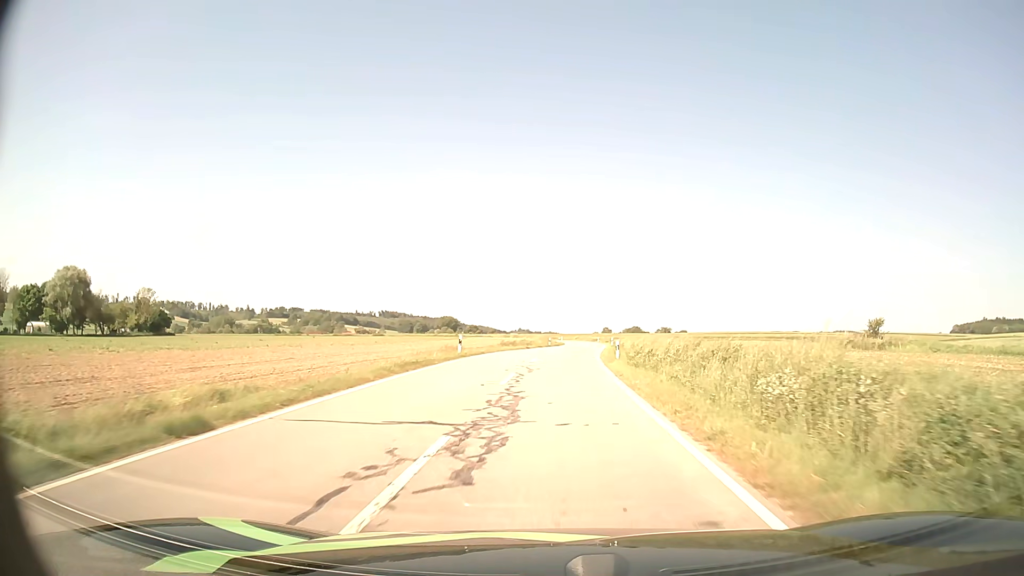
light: Day
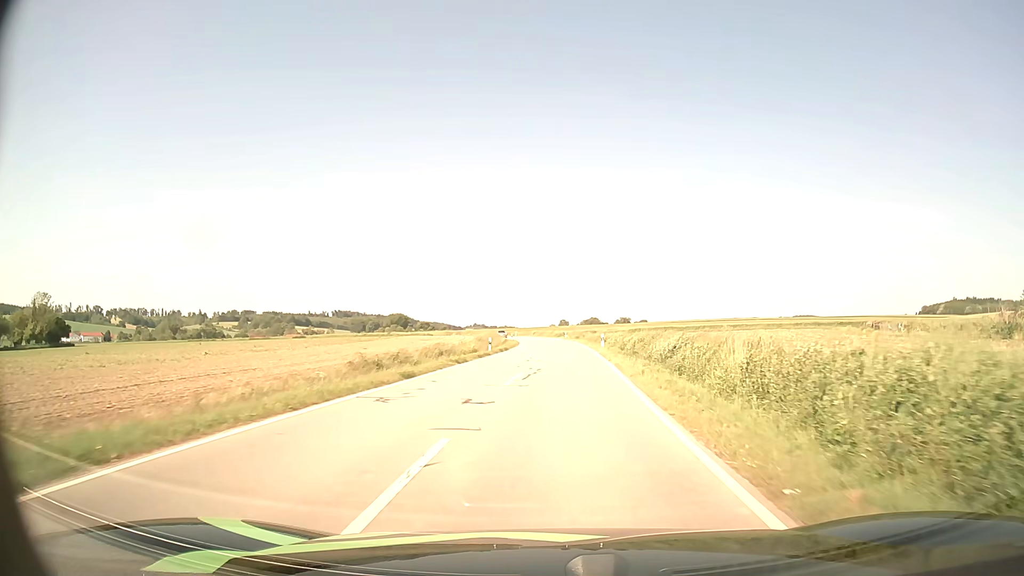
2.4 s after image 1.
(+1.1, +35.5) m; +4°
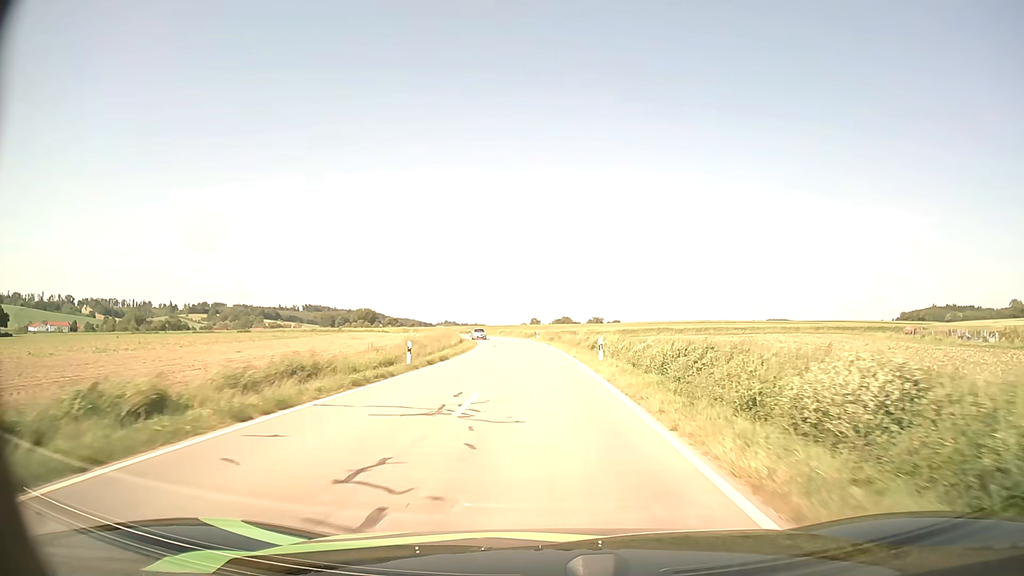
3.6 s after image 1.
(+0.4, +18.2) m; +2°
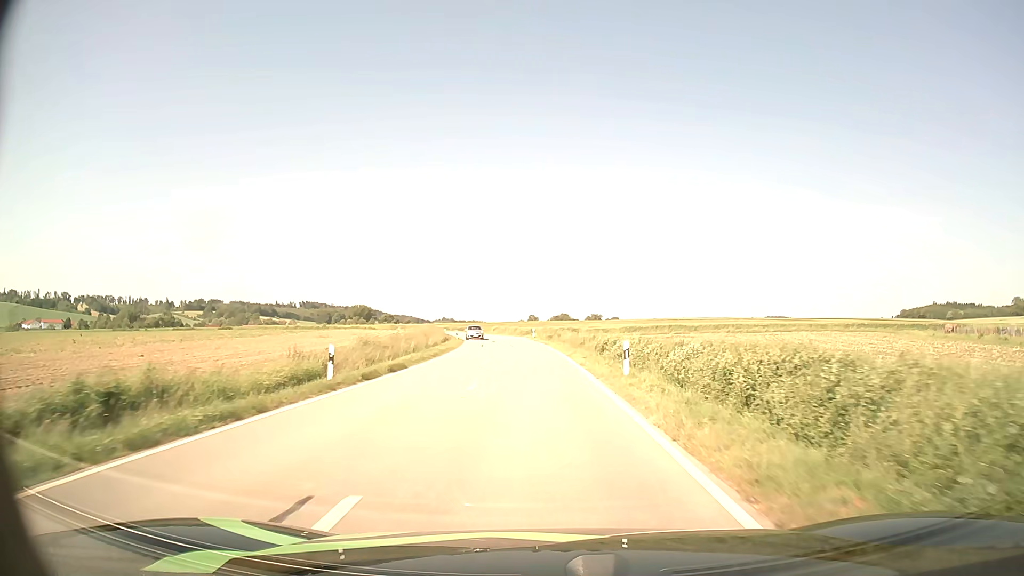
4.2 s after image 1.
(+0.1, +9.2) m; +1°
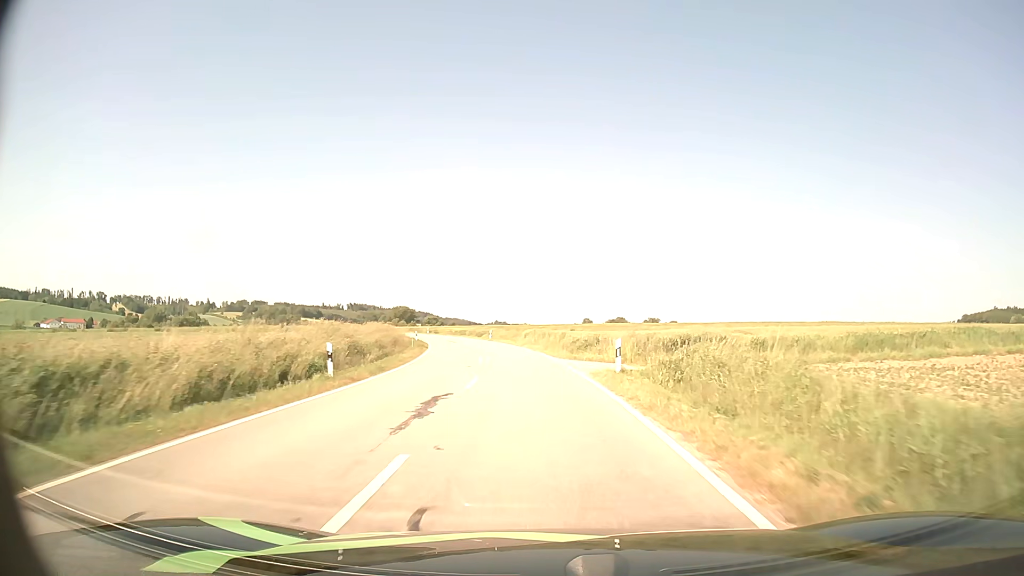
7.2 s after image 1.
(-1.8, +47.6) m; -5°
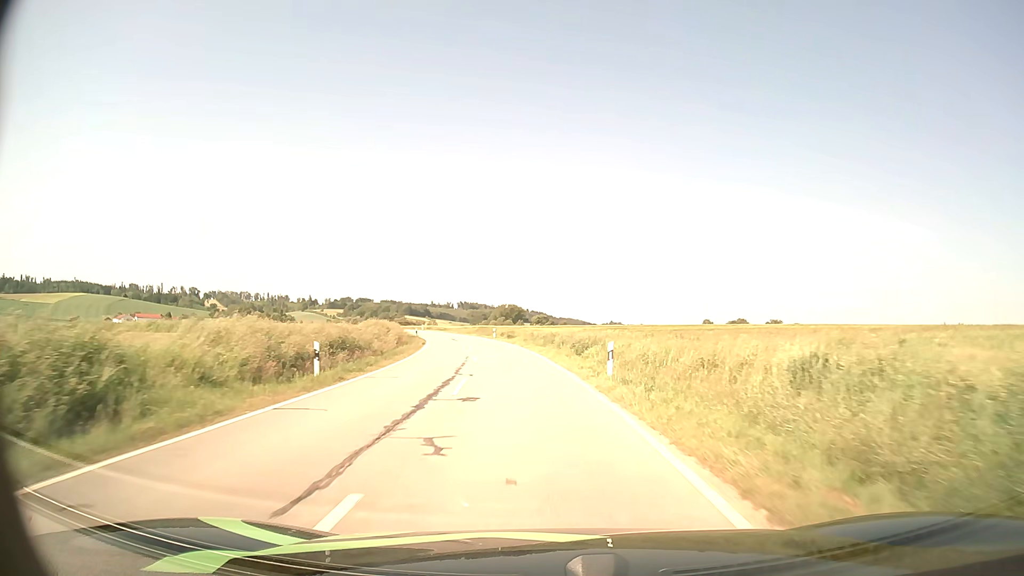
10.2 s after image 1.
(-4.0, +49.9) m; -10°
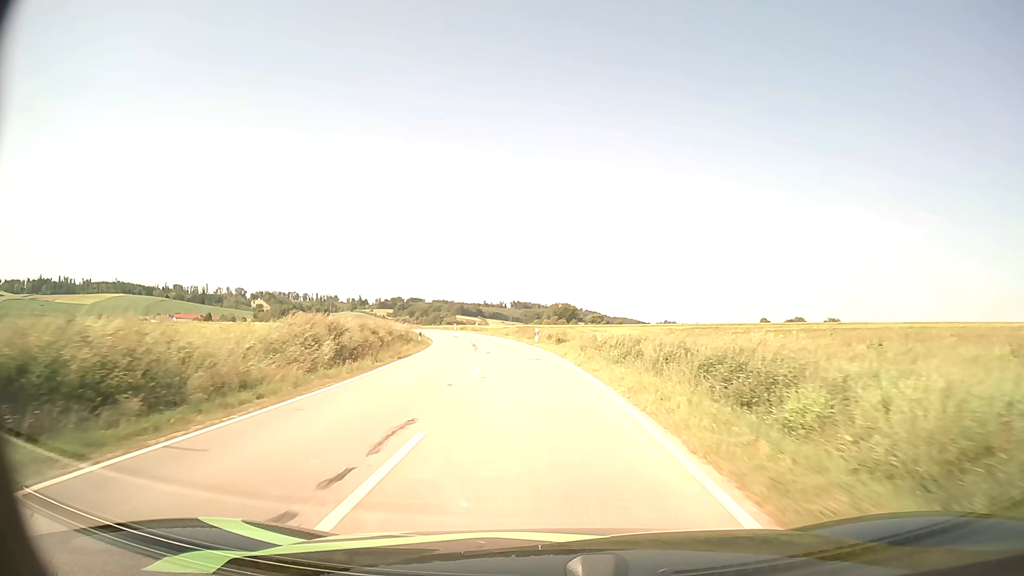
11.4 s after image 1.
(-0.8, +20.7) m; -5°
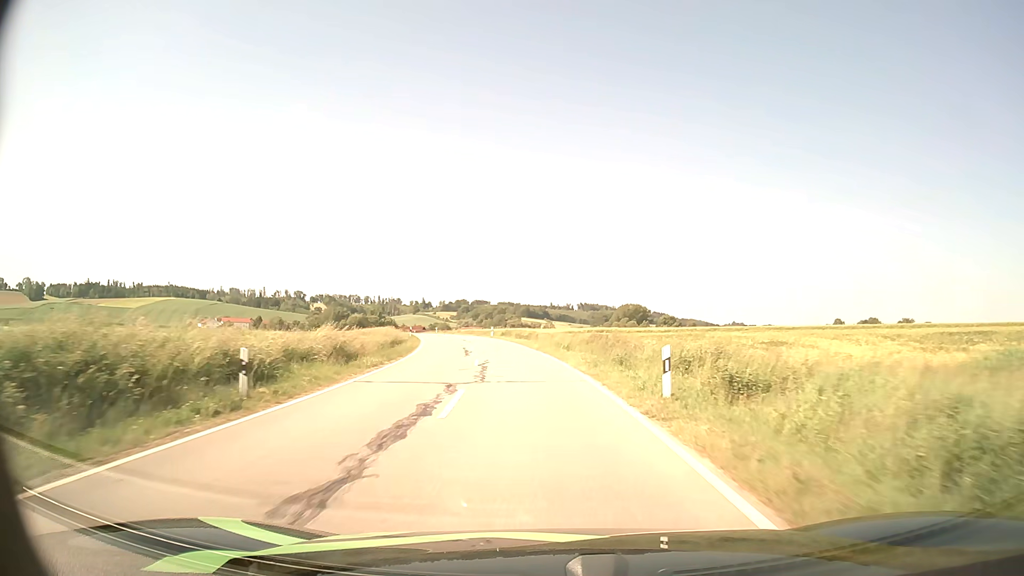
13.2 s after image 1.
(-1.5, +31.1) m; -6°
(0, +10) (-1, +20) (-2, +30) (-3, +40) (-5, +50) (-7, +59) (-9, +69) (-12, +79) (-14, +89) (-17, +98) m
